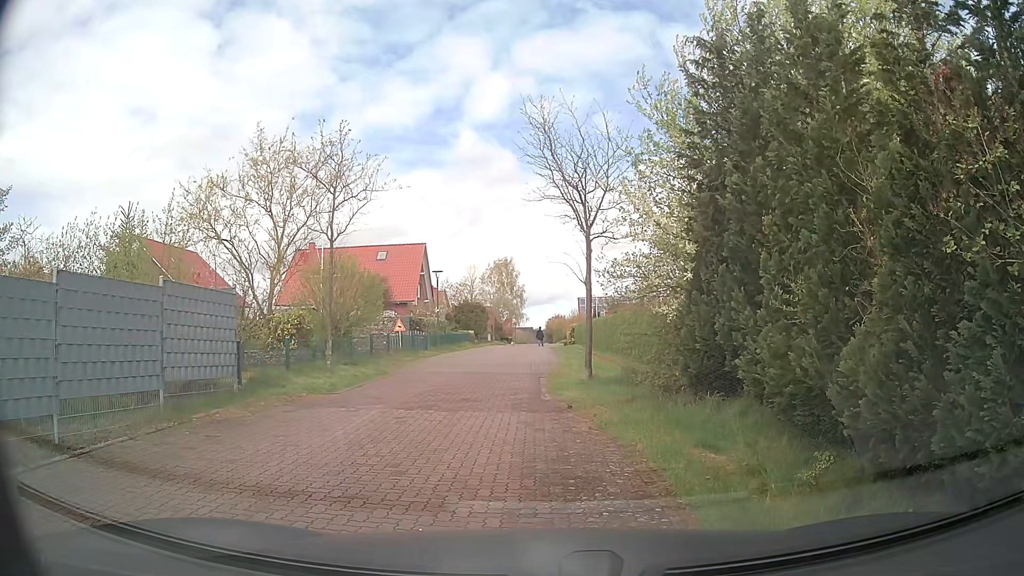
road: residential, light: Day
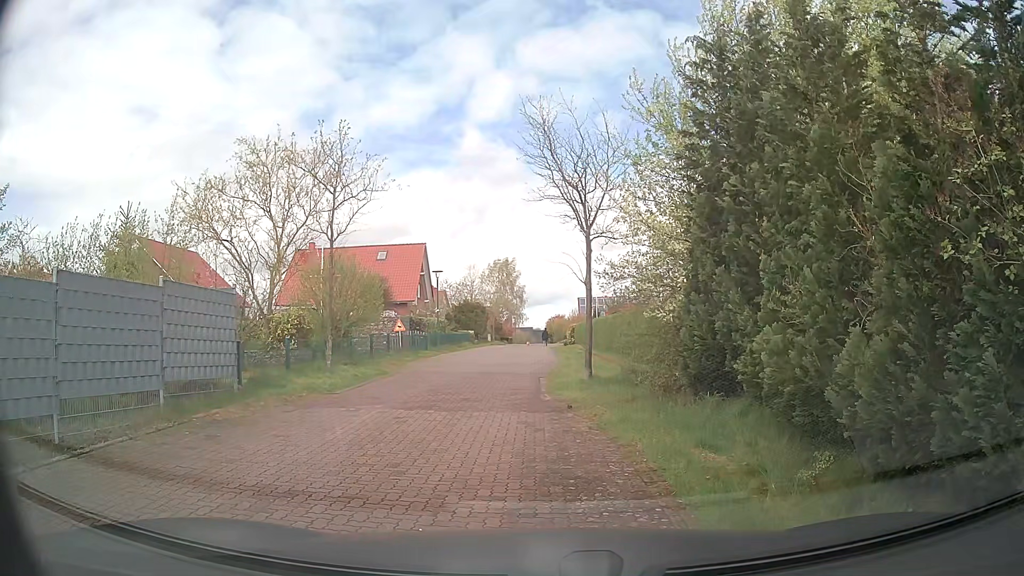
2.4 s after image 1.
(0.0, 0.0) m; 0°
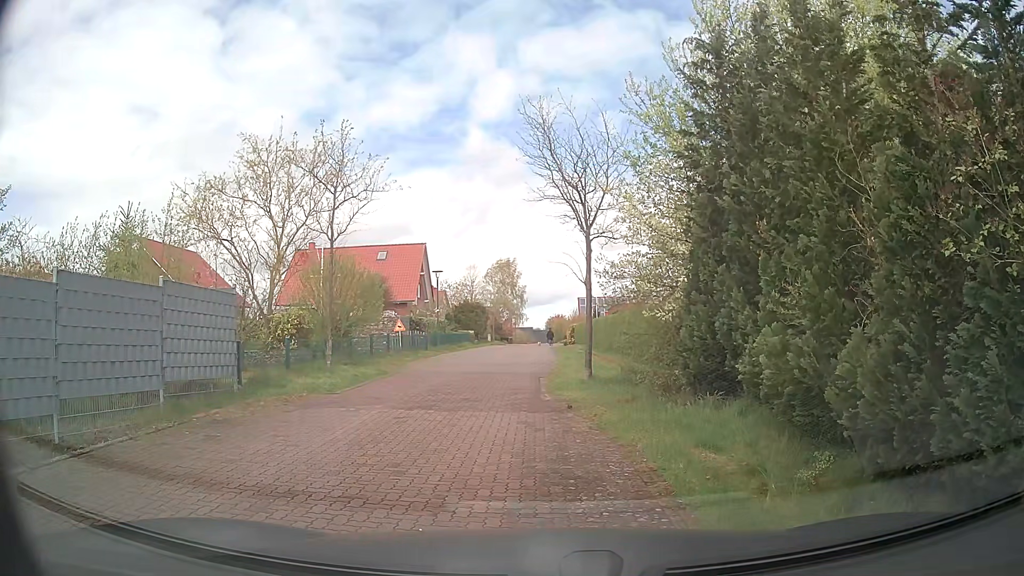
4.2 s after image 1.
(0.0, 0.0) m; 0°
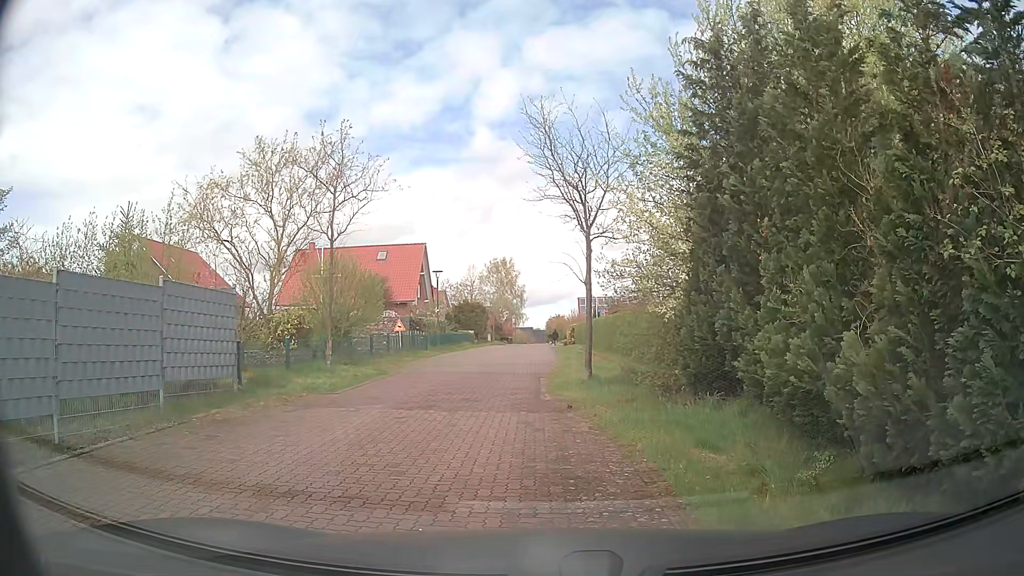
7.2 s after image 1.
(0.0, 0.0) m; 0°
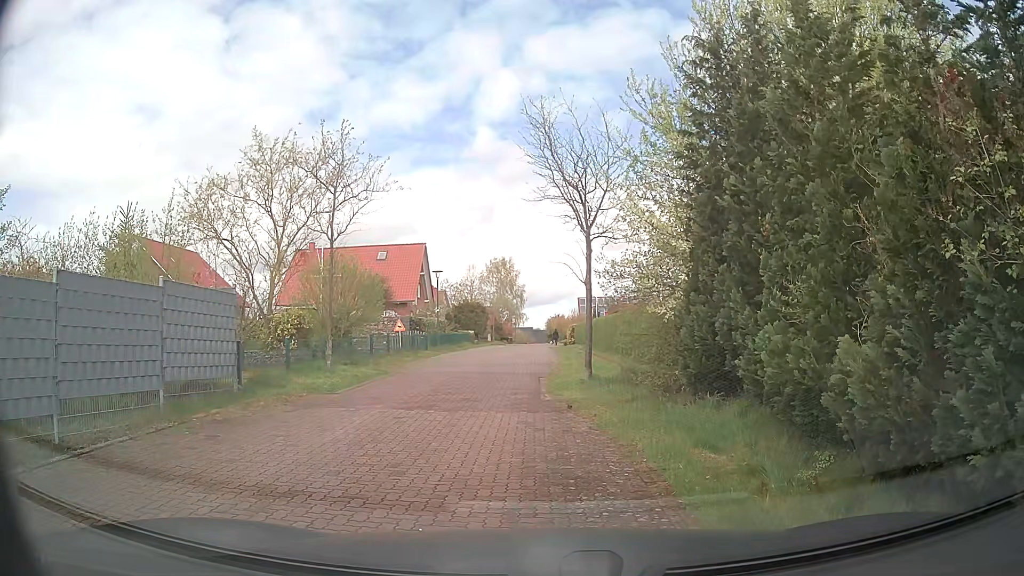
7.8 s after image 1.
(0.0, 0.0) m; 0°
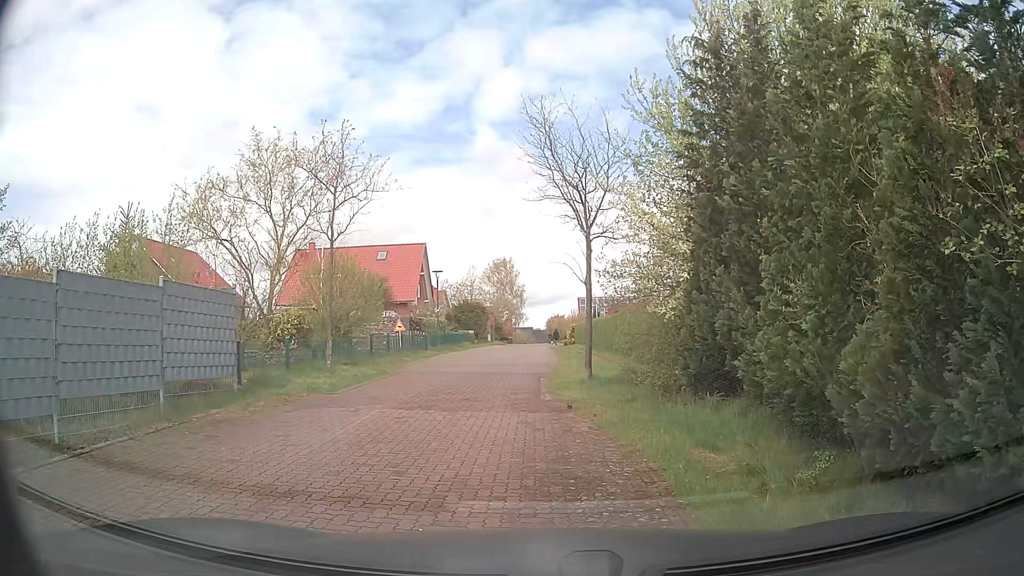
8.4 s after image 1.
(0.0, 0.0) m; 0°
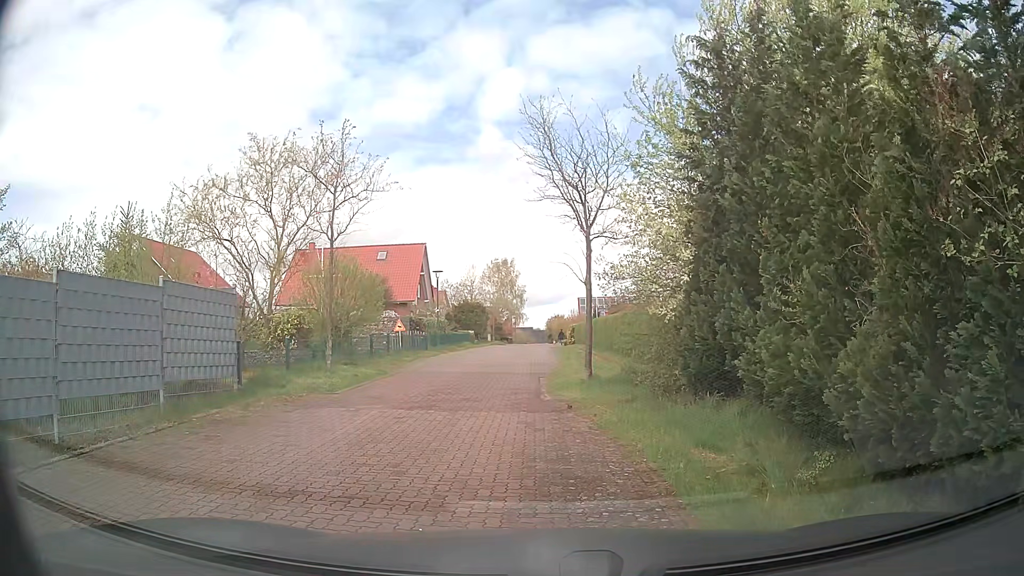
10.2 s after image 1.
(0.0, 0.0) m; 0°
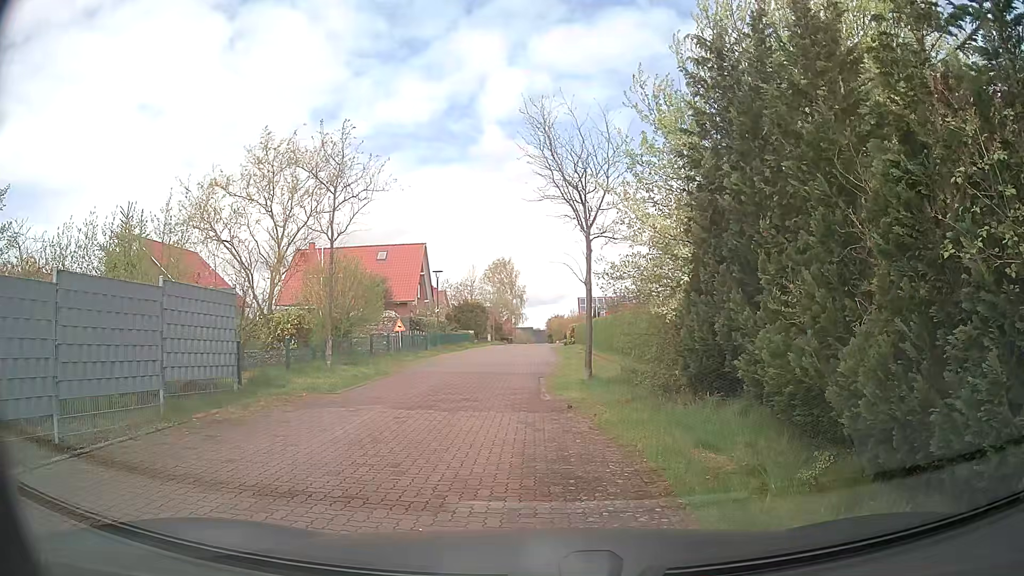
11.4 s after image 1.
(0.0, 0.0) m; 0°
